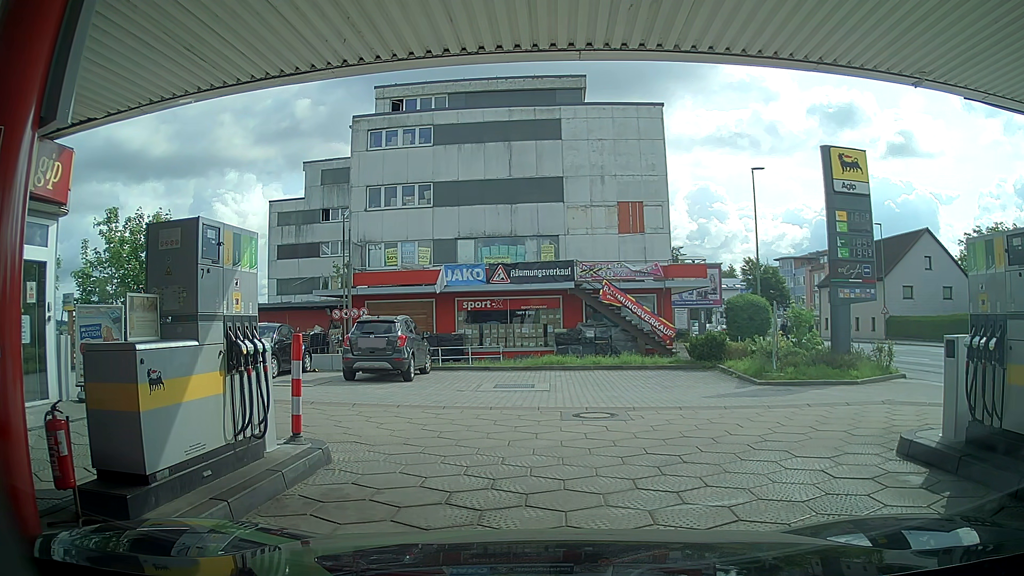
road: service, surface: paving_stones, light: Day
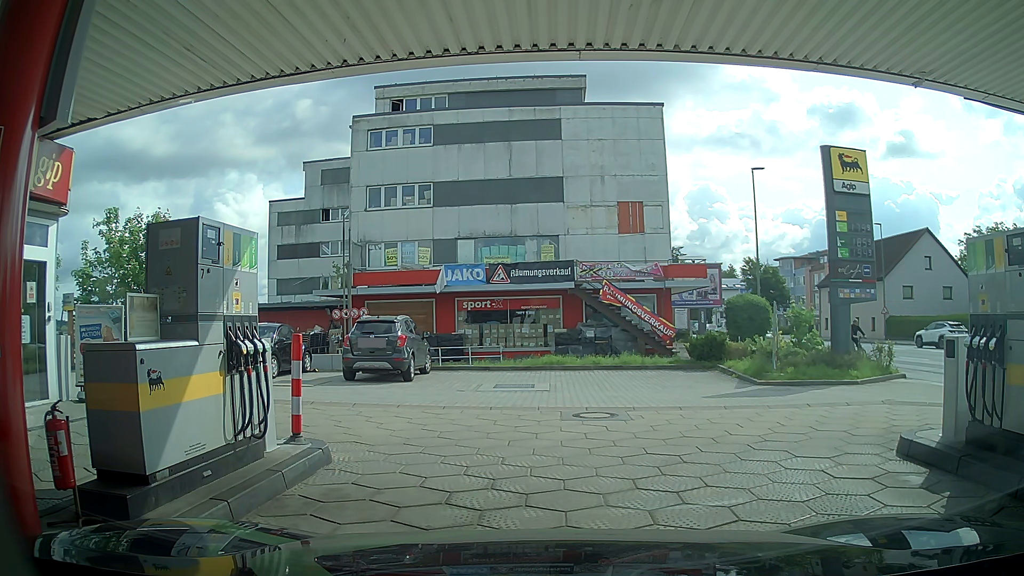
(0.0, 0.0) m; 0°
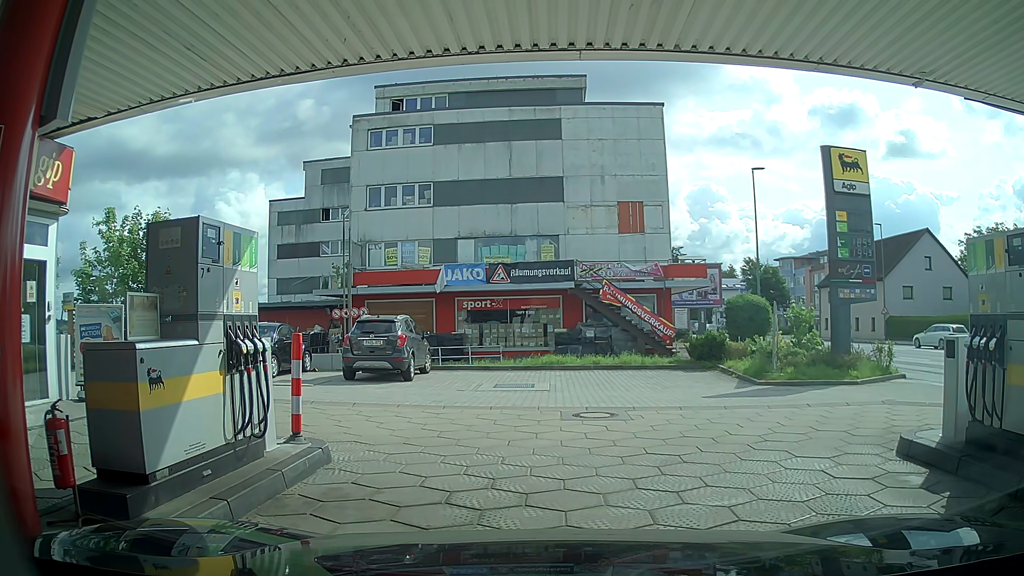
(0.0, 0.0) m; 0°
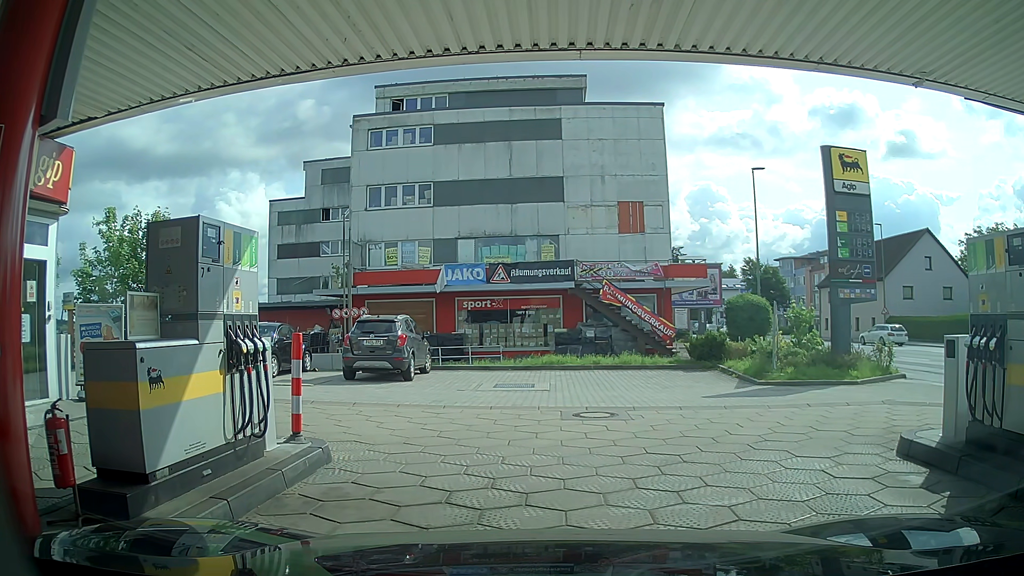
(0.0, 0.0) m; 0°
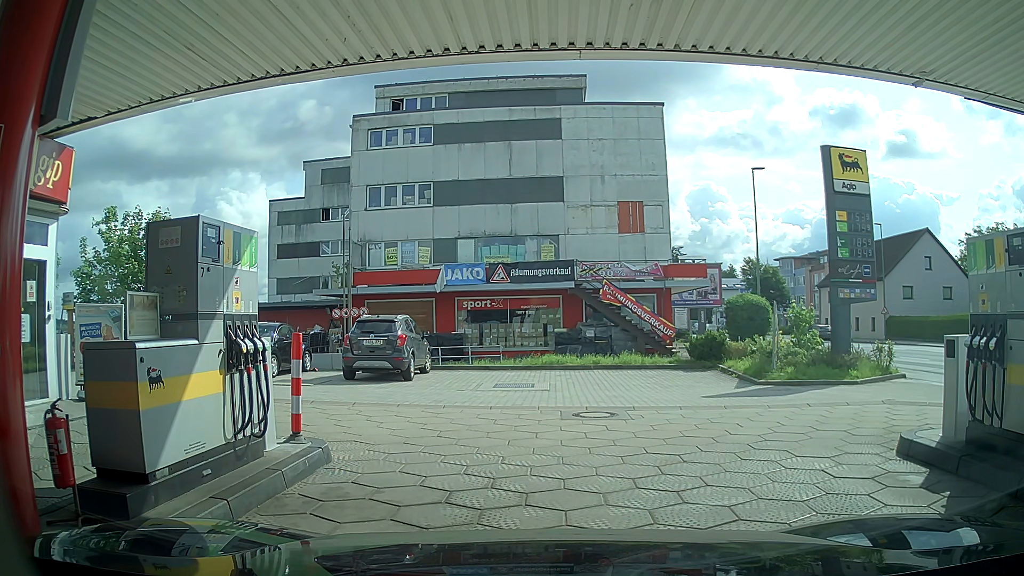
(0.0, 0.0) m; 0°
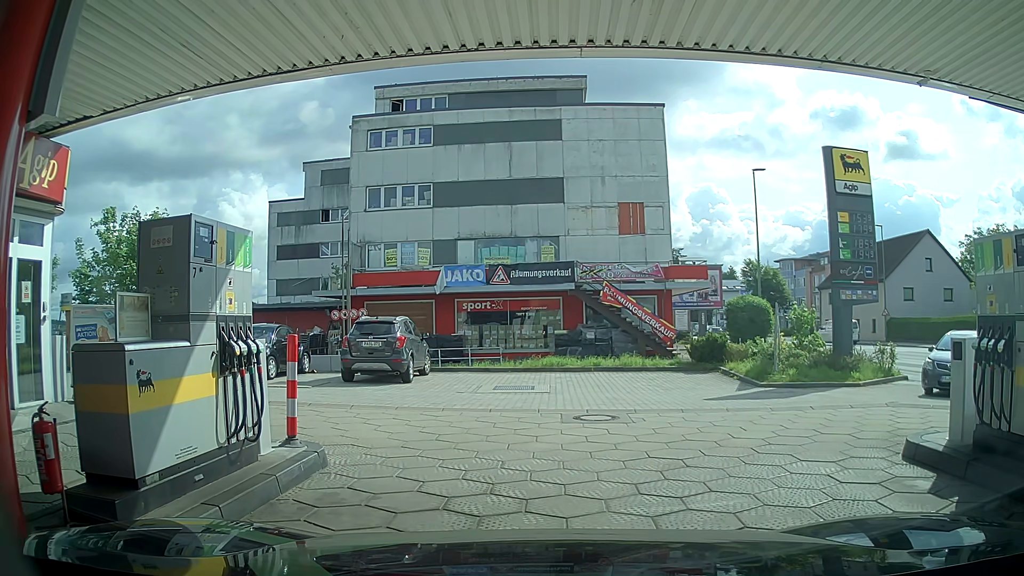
(0.0, +0.1) m; 0°
